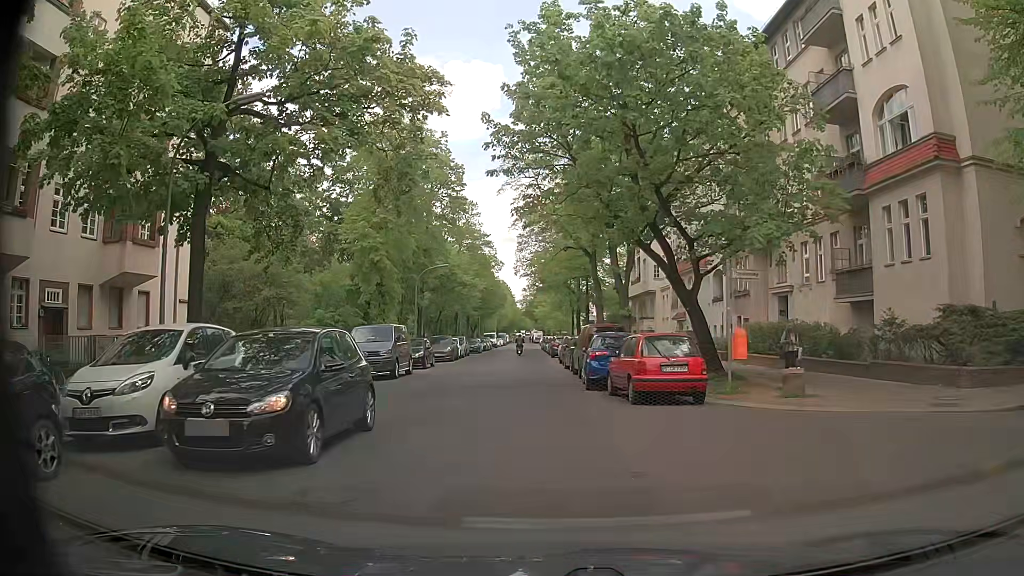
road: residential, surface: asphalt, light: Day
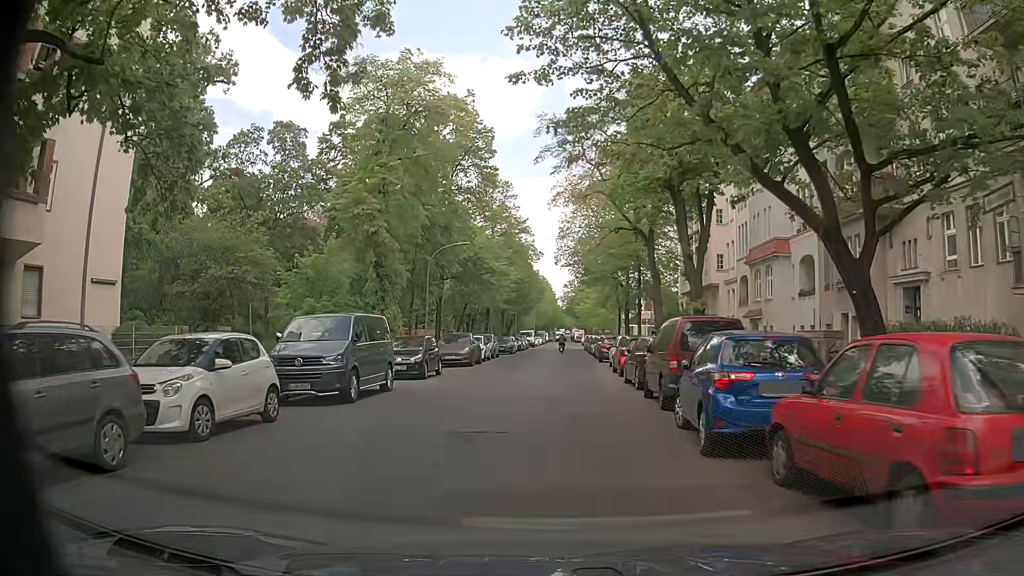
(-0.3, +9.8) m; -3°
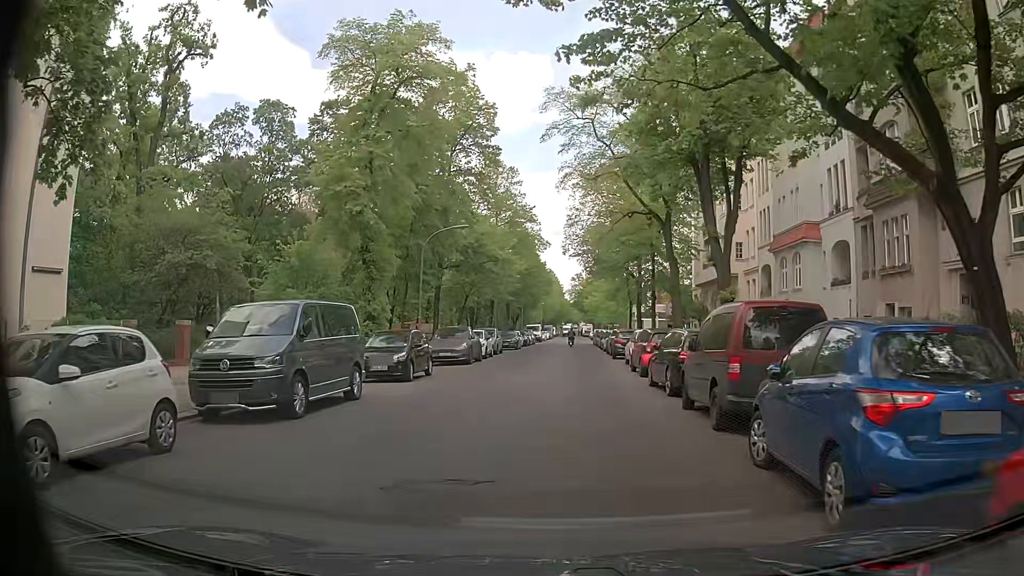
(0.0, +3.7) m; 0°
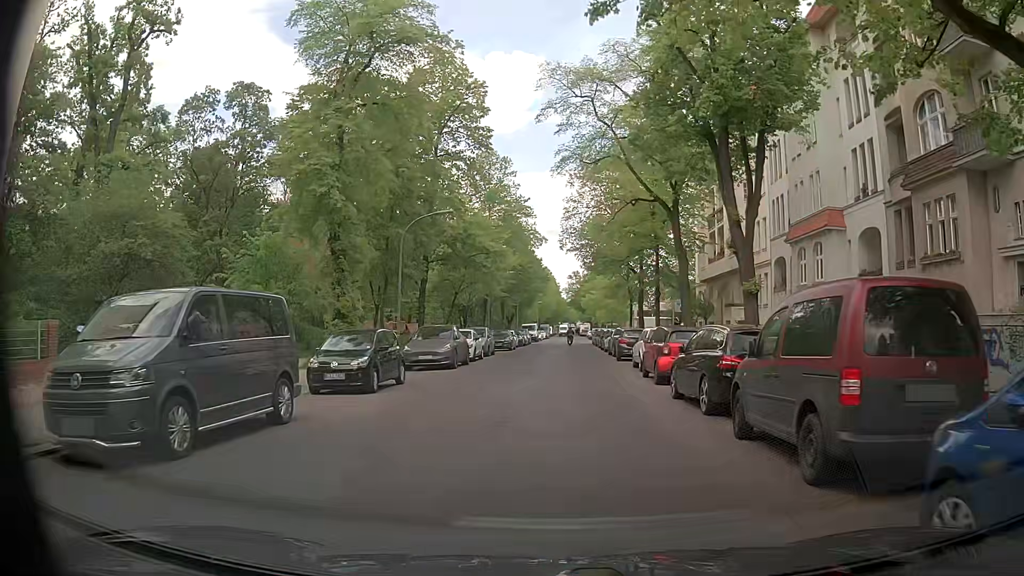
(0.0, +3.7) m; +1°
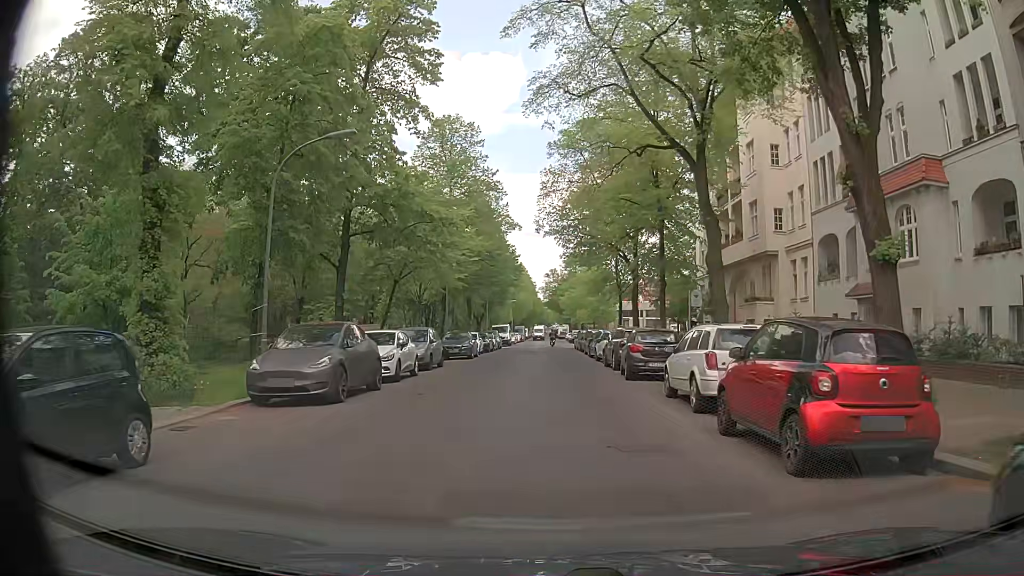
(0.0, +11.3) m; +1°
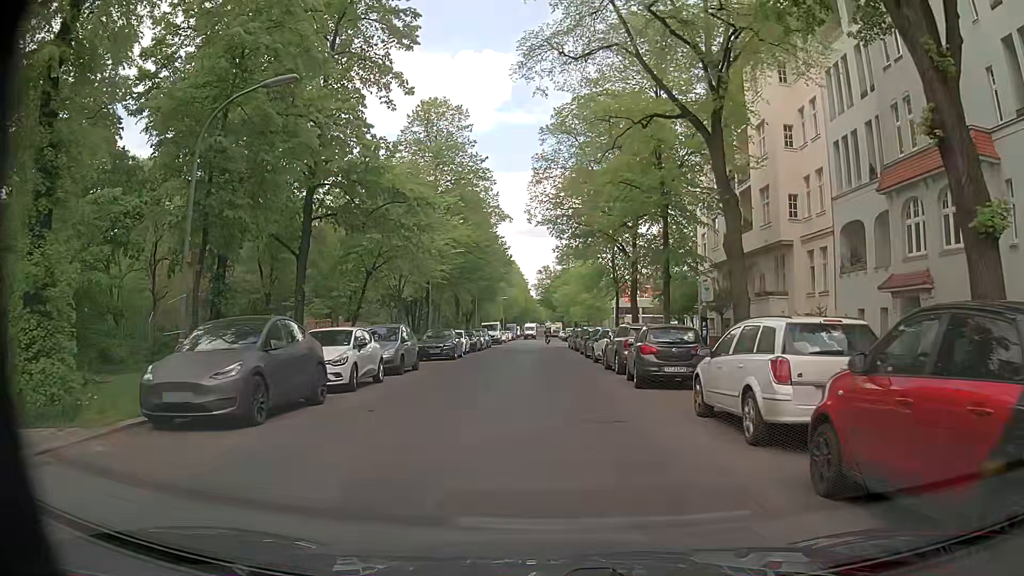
(0.0, +3.7) m; +2°
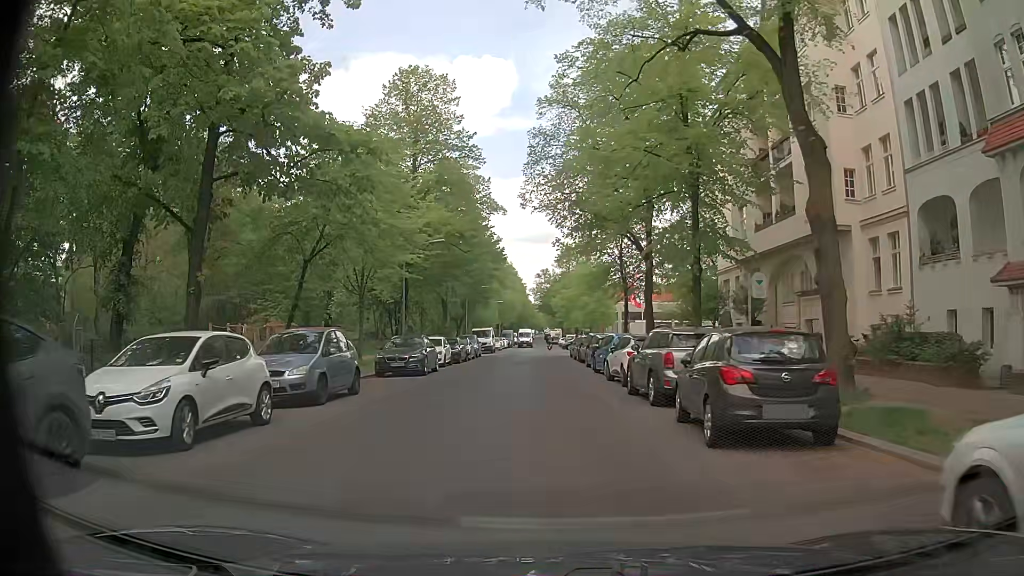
(-0.1, +7.5) m; 0°
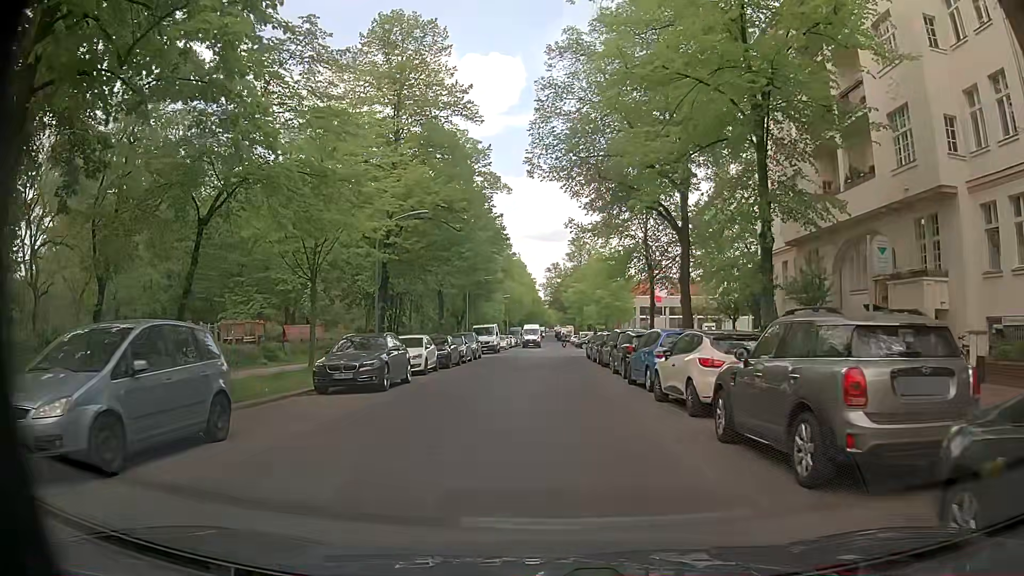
(-0.2, +7.6) m; -1°
